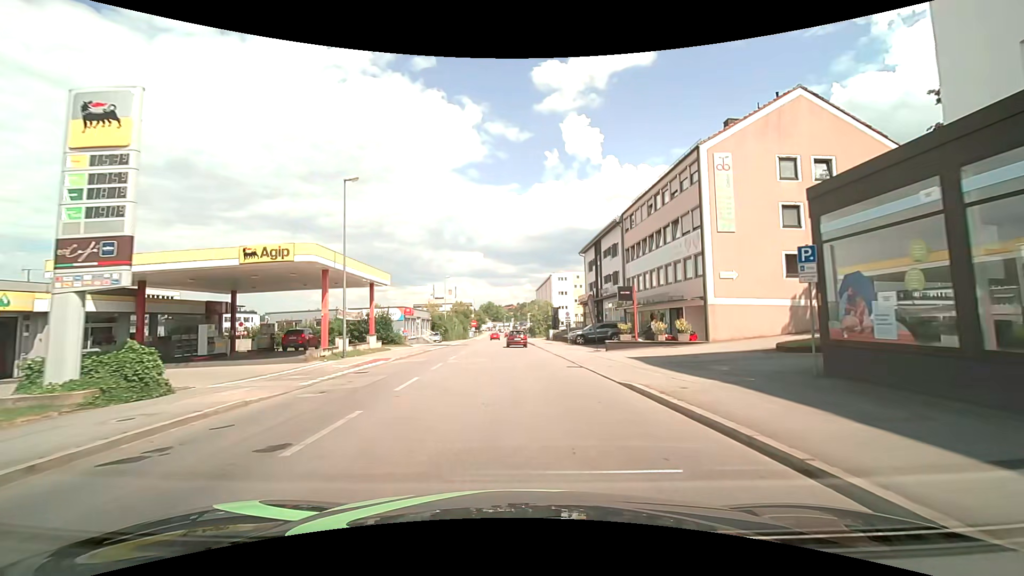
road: tertiary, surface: asphalt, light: Day
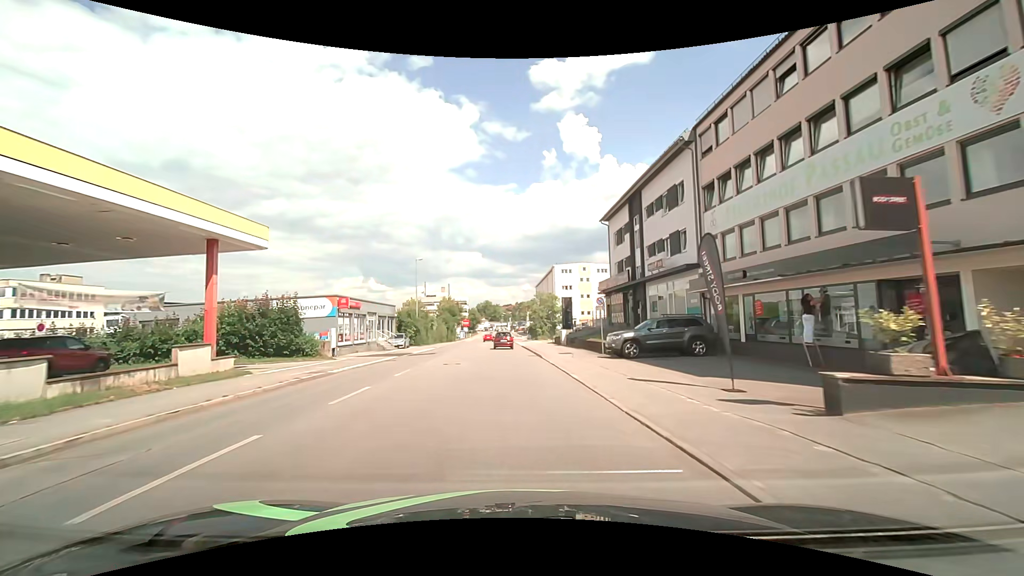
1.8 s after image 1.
(+0.1, +20.3) m; 0°
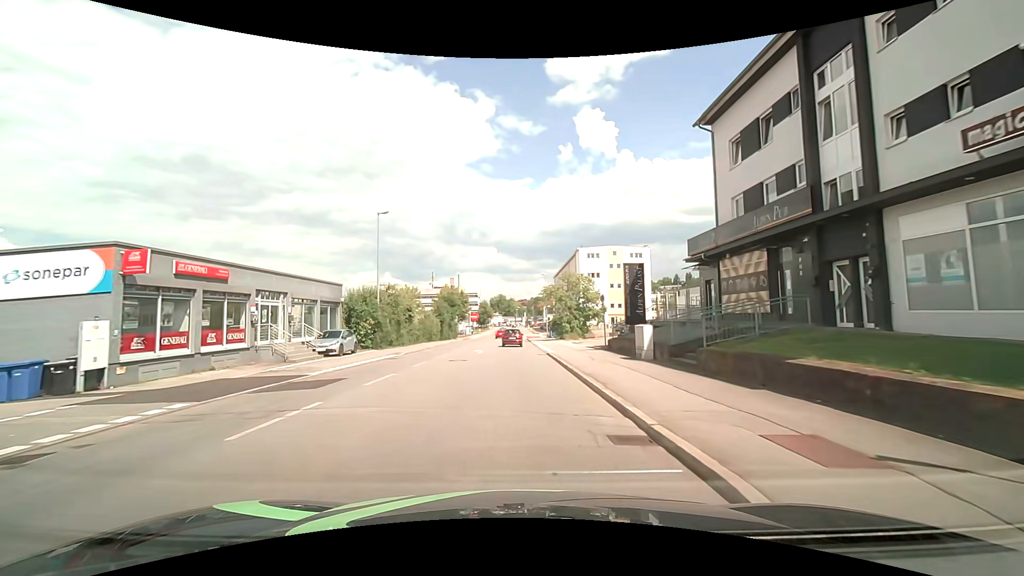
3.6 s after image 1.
(-0.6, +21.8) m; -2°
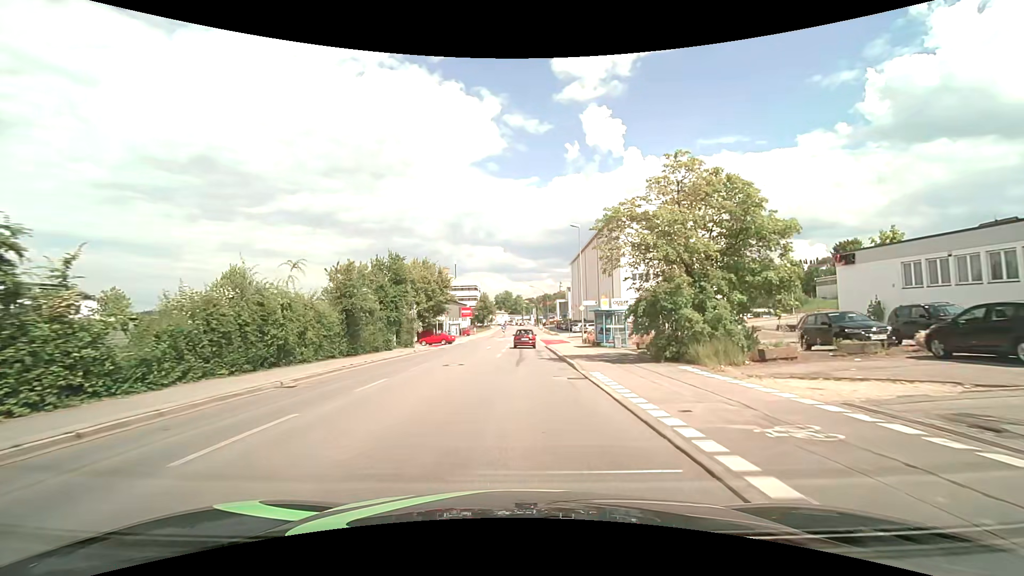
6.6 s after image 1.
(-0.4, +37.3) m; -1°
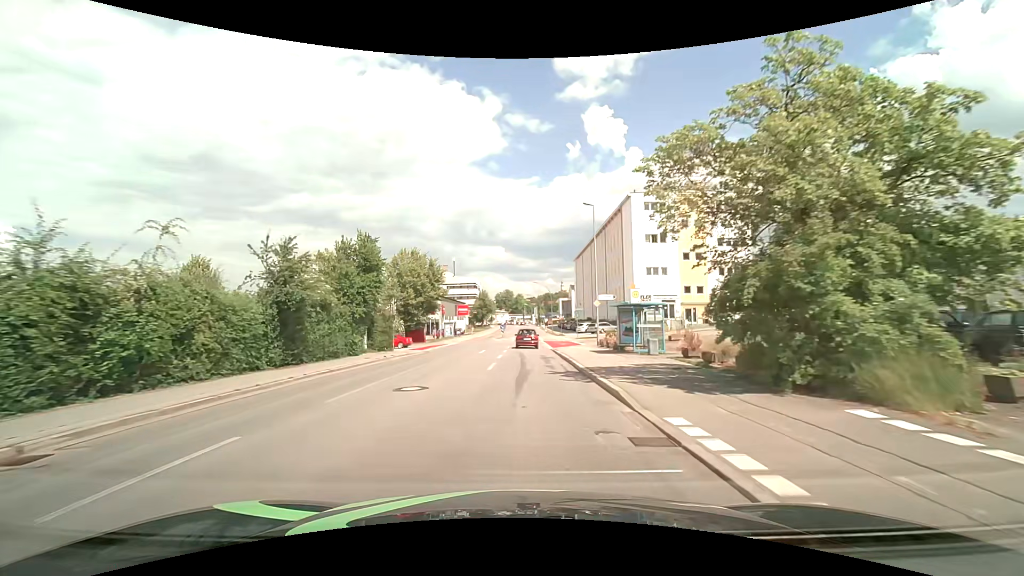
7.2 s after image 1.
(0.0, +7.7) m; 0°
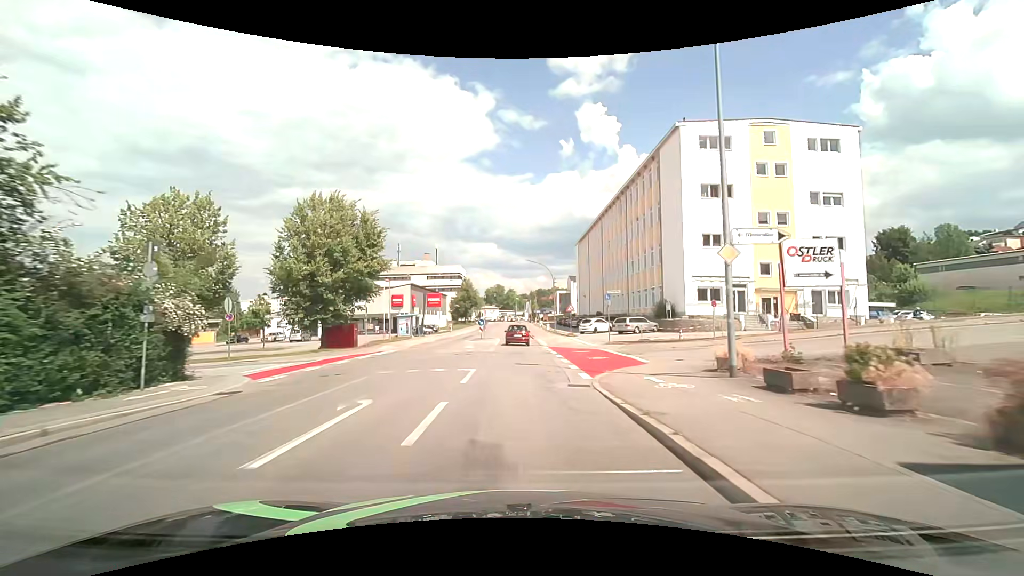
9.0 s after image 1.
(+0.3, +23.4) m; +1°
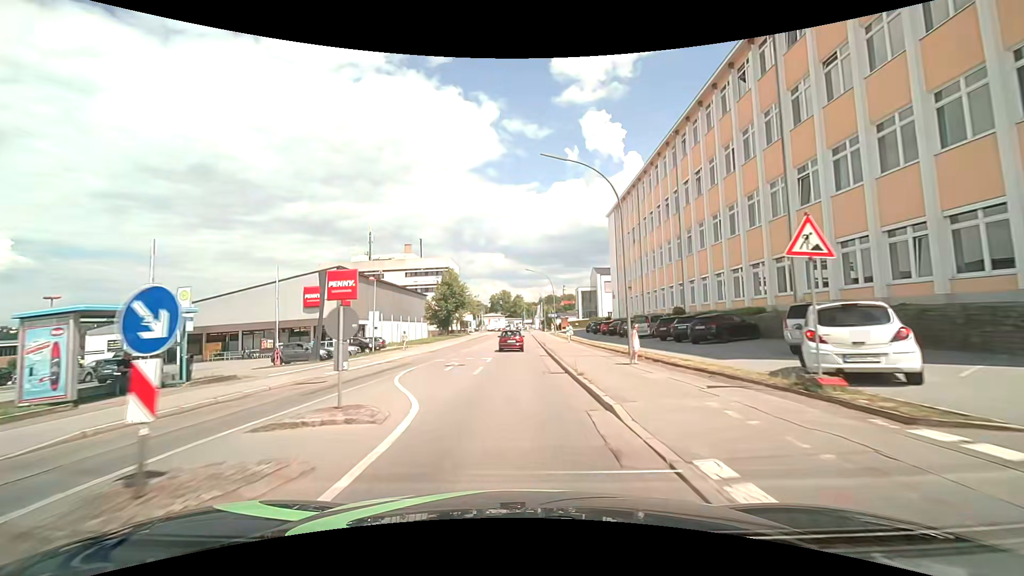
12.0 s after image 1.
(0.0, +37.9) m; -1°
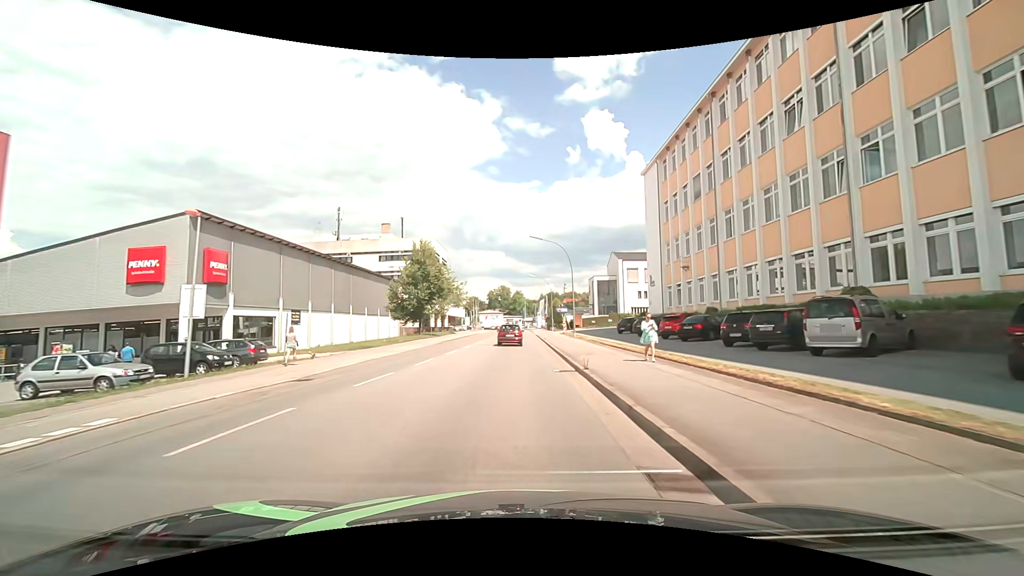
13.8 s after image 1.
(-0.1, +22.7) m; 0°
(0, +10) (0, +20) (0, +30) (0, +40) (0, +50) (0, +60) (0, +70) (0, +80) (0, +90) (0, +100) m
